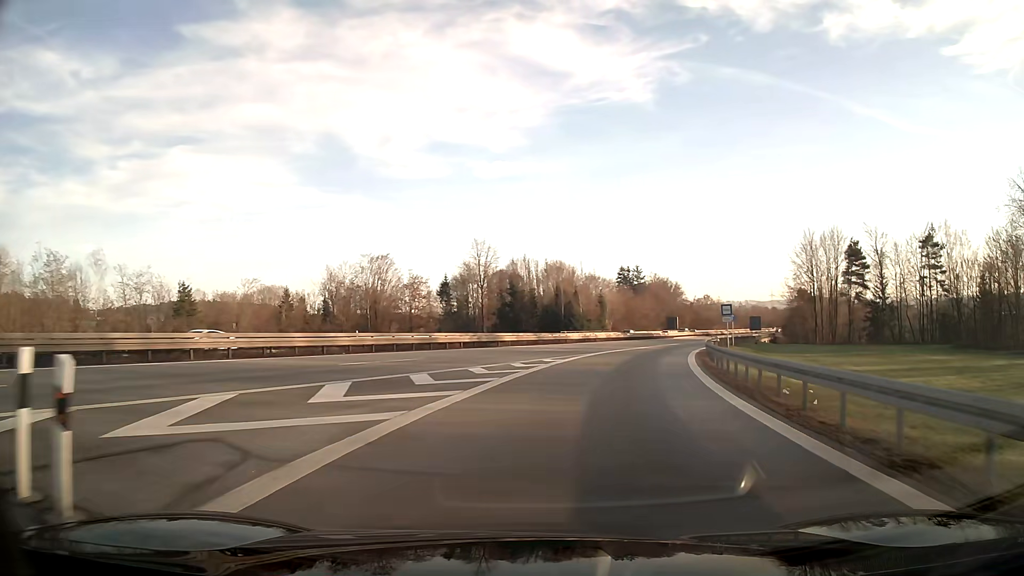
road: motorway_link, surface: asphalt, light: Day
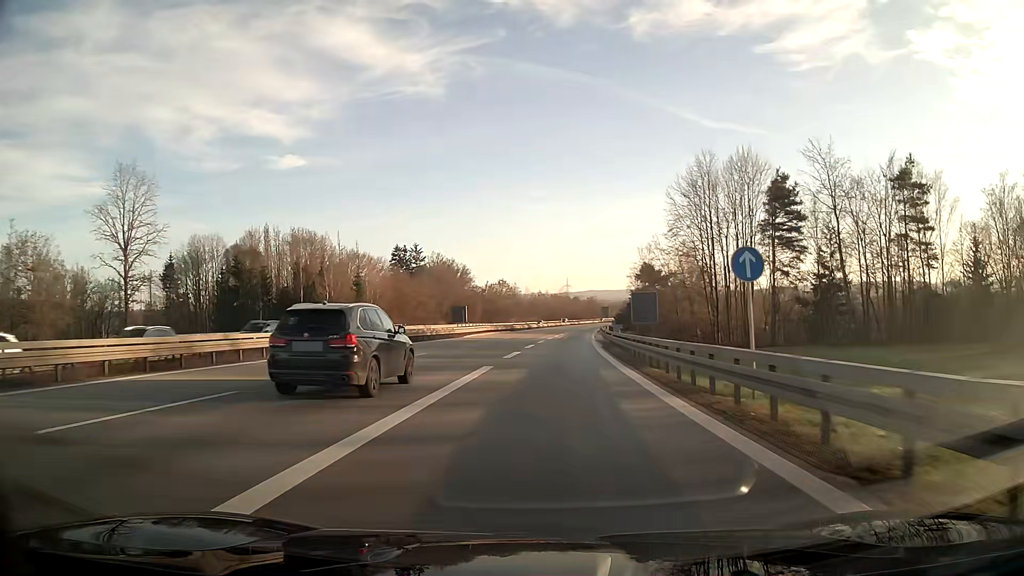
(+10.6, +47.7) m; +19°
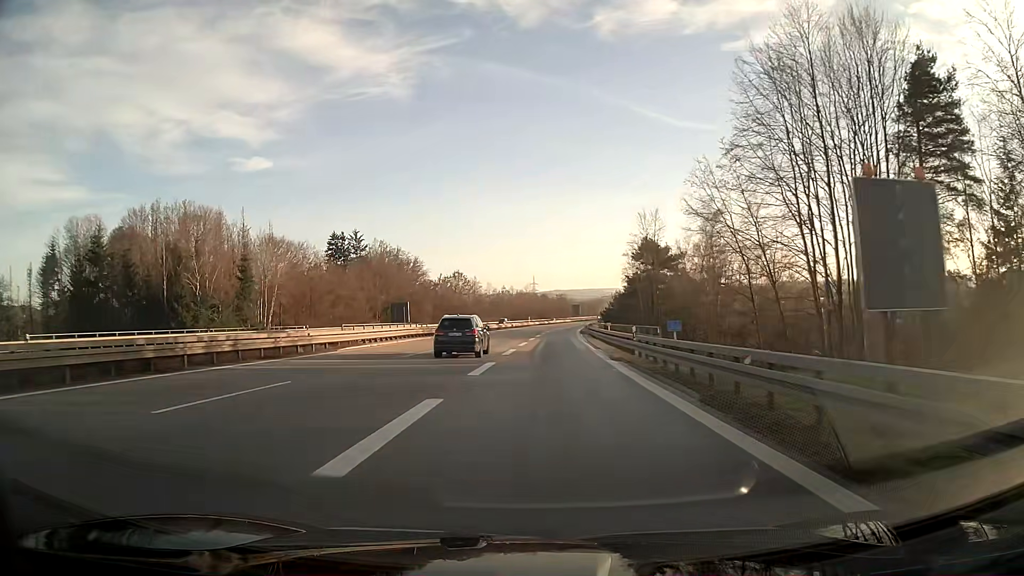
(+1.0, +33.9) m; +3°
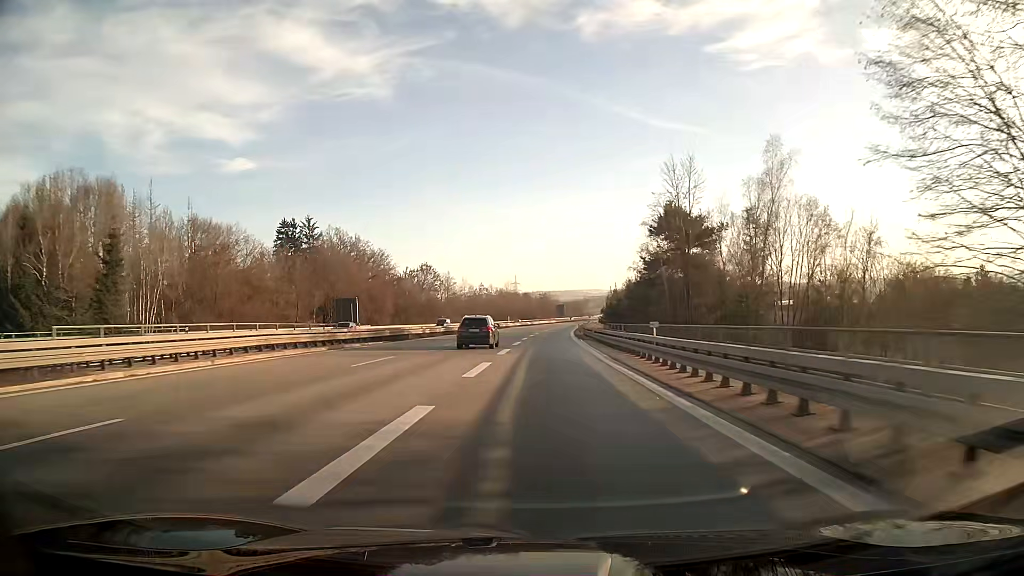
(+0.3, +25.2) m; +1°
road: motorway
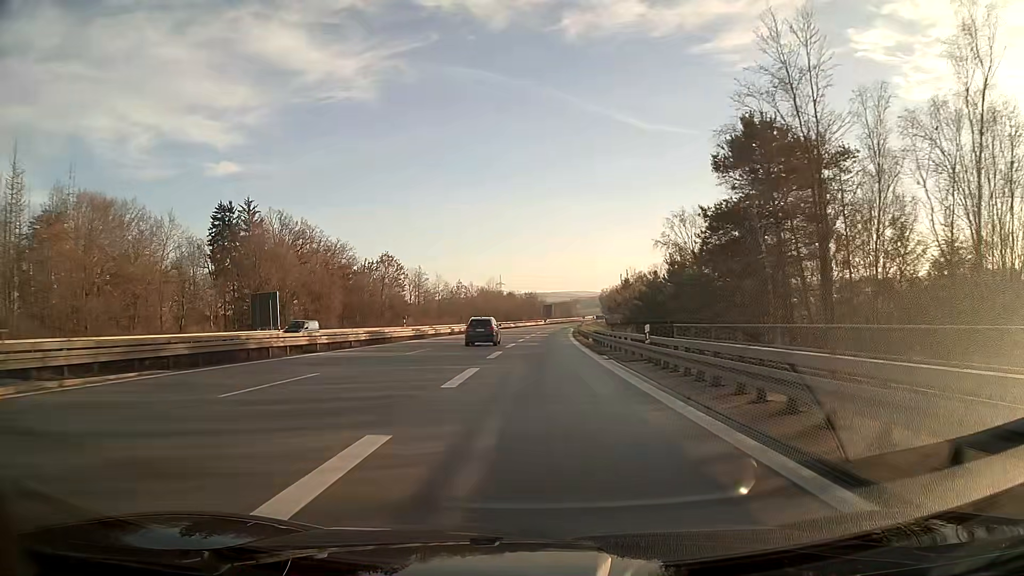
(+0.3, +27.1) m; +1°
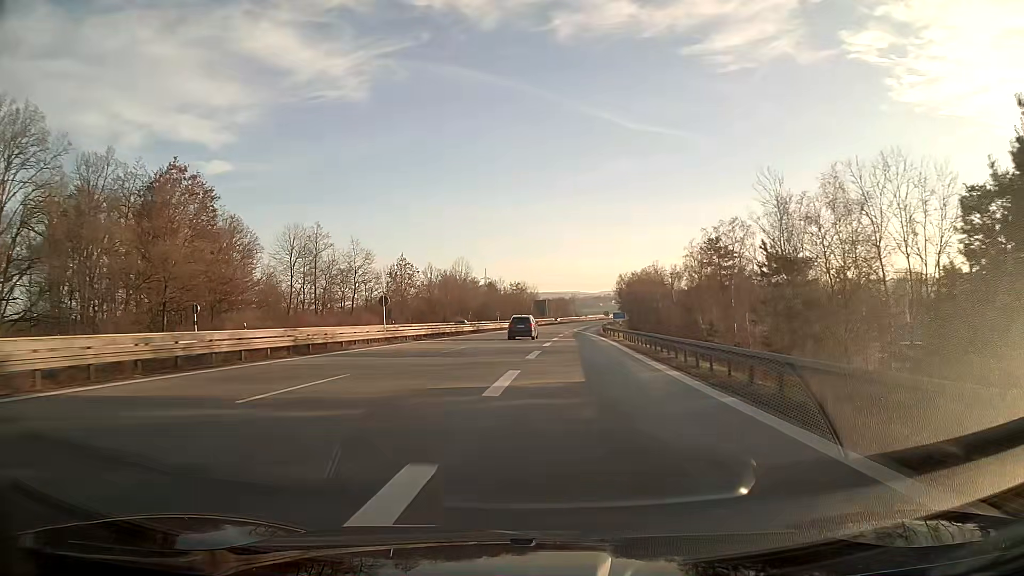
(+0.9, +74.3) m; +1°
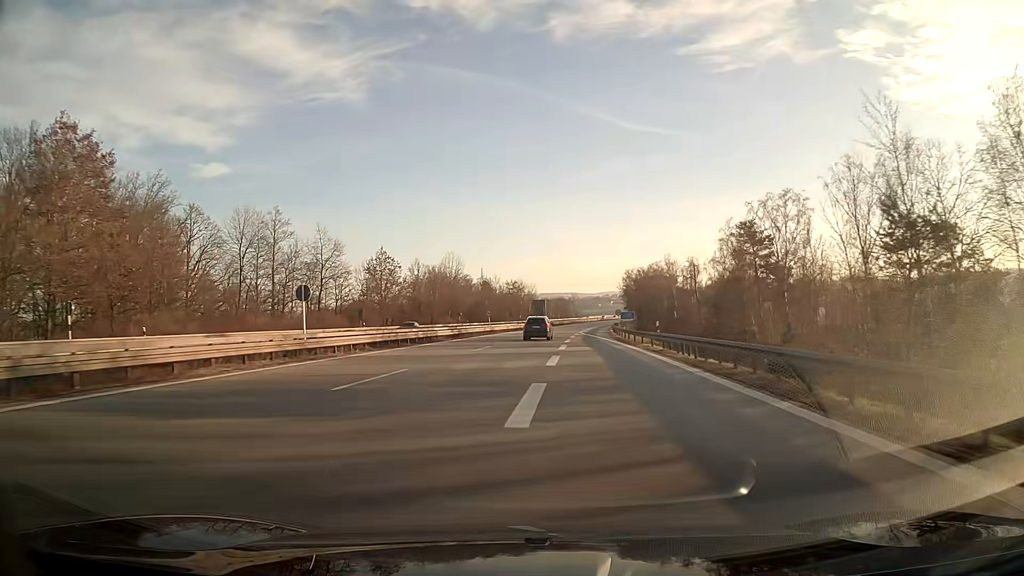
(0.0, +15.5) m; 0°
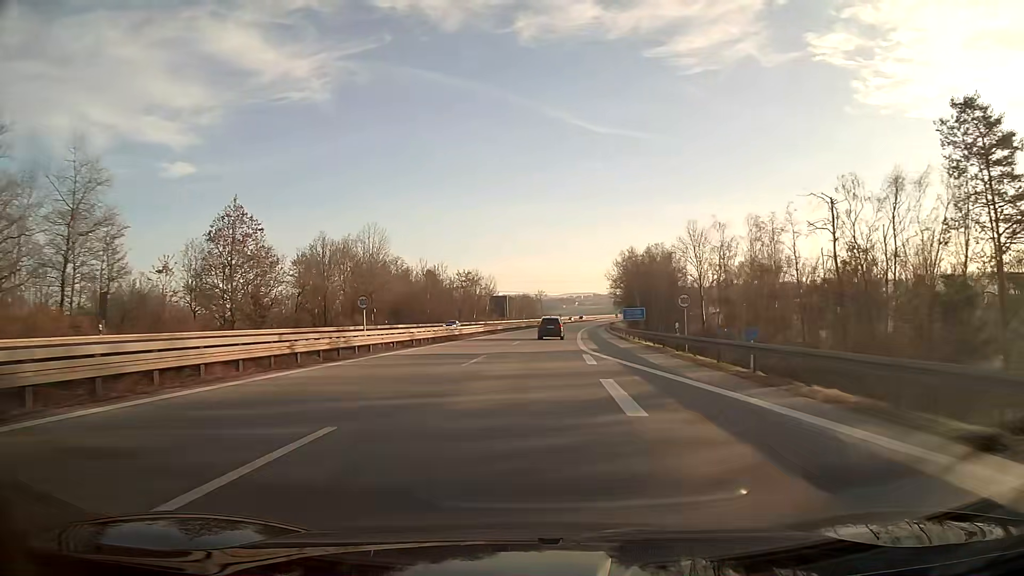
(+1.1, +46.9) m; +3°
(0, +10) (0, +20) (+1, +30) (+1, +40) (+2, +50) (+2, +60) (+3, +70) (+4, +80) (+5, +90) (+5, +100) m
